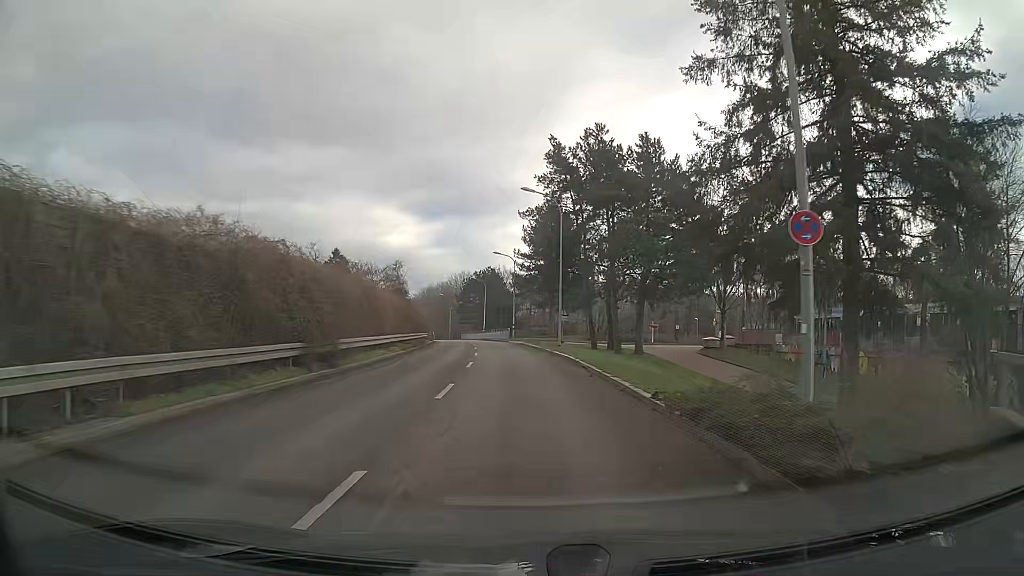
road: tertiary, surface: asphalt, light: Day
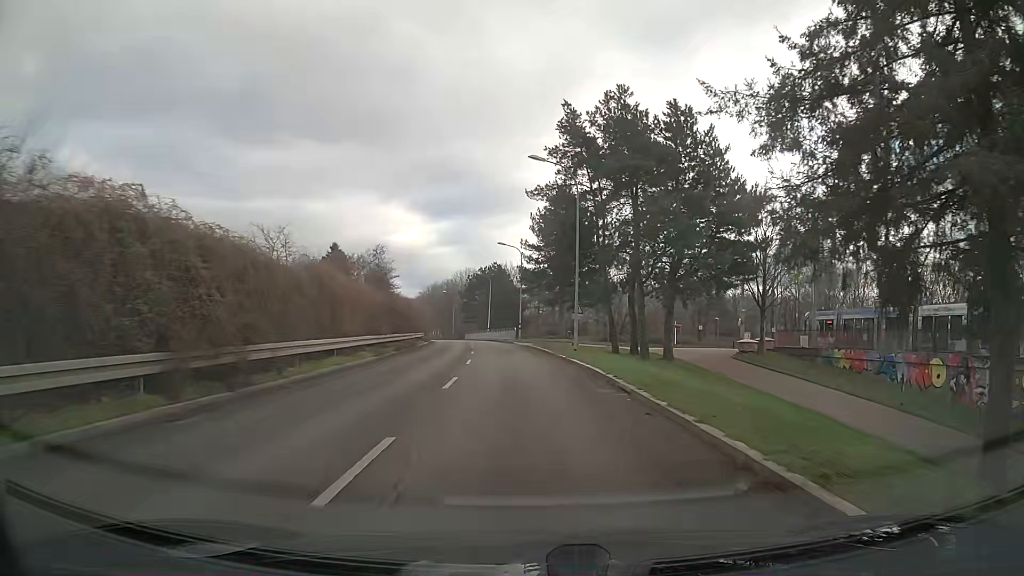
(0.0, +7.4) m; -1°
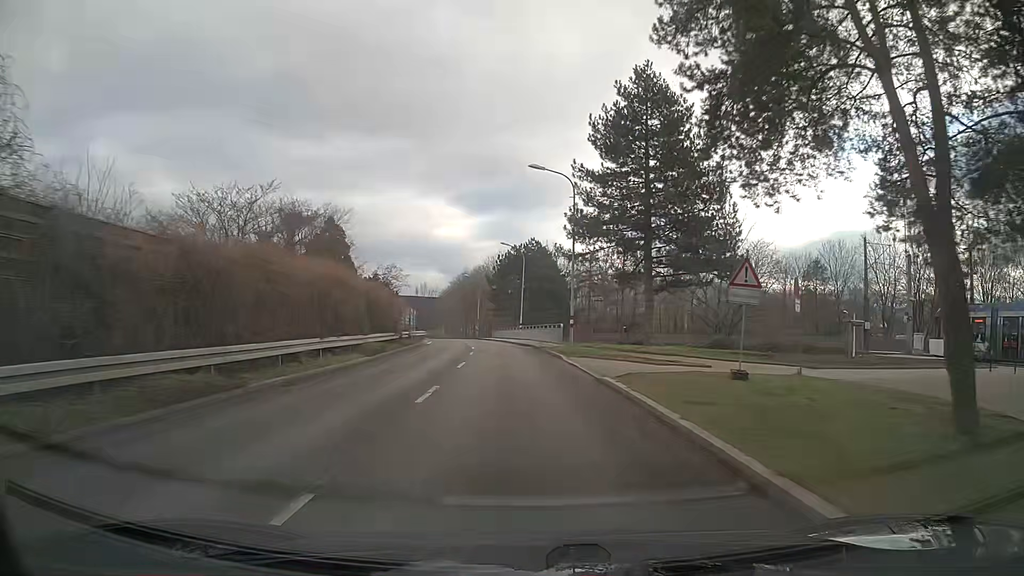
(-0.8, +29.7) m; -4°
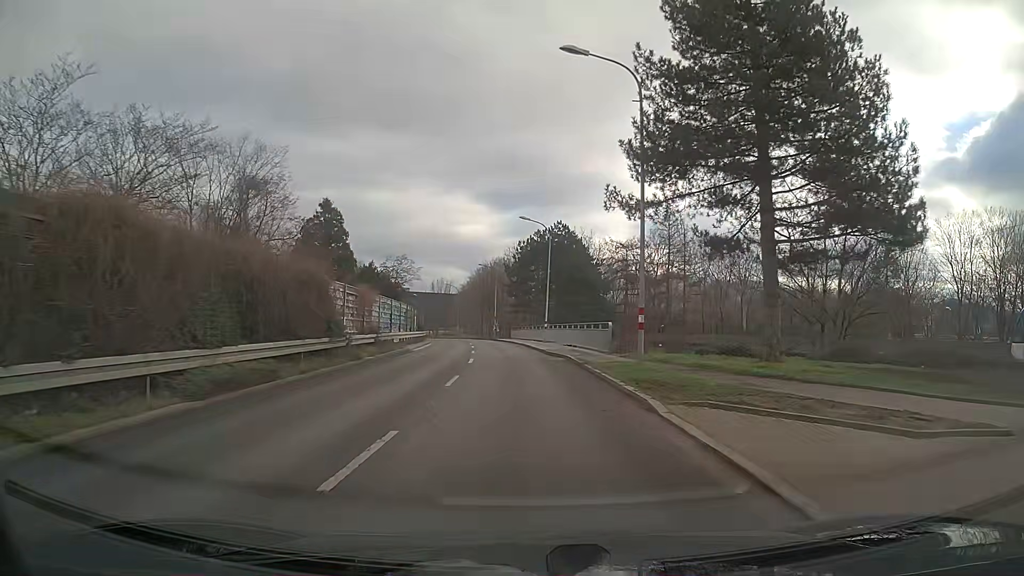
(-0.2, +14.9) m; -1°
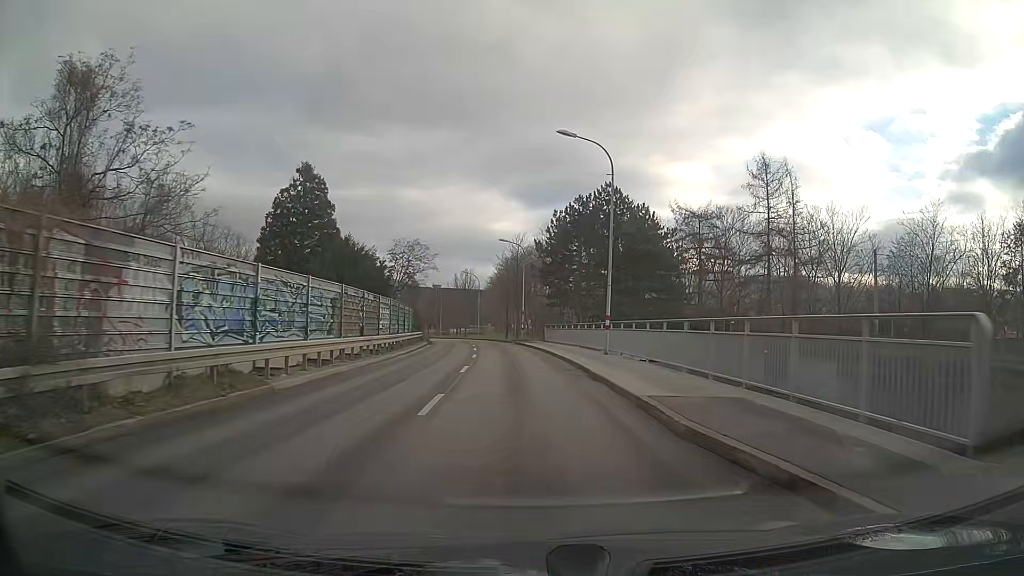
(-0.6, +22.3) m; -3°
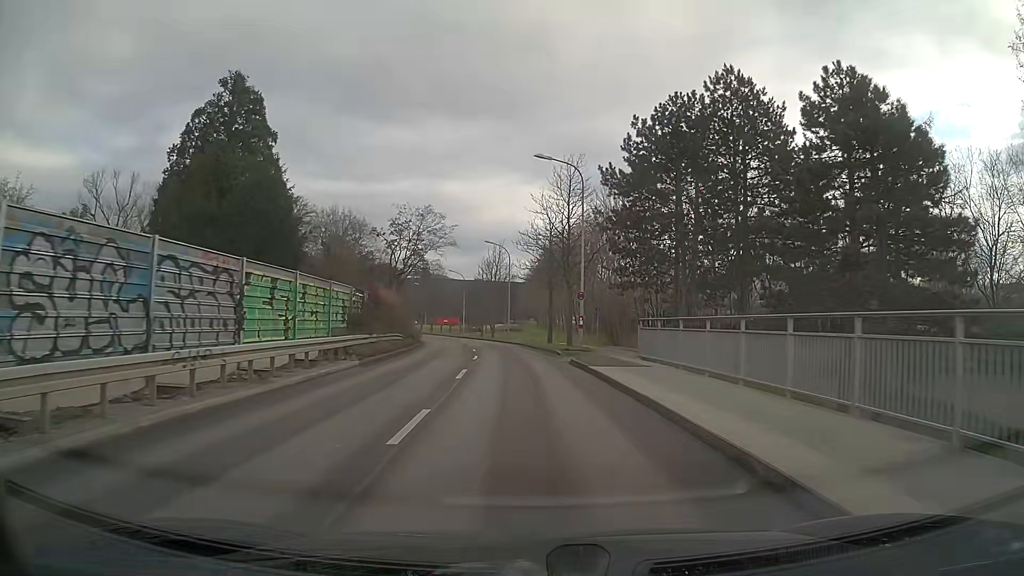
(-0.7, +29.7) m; -3°
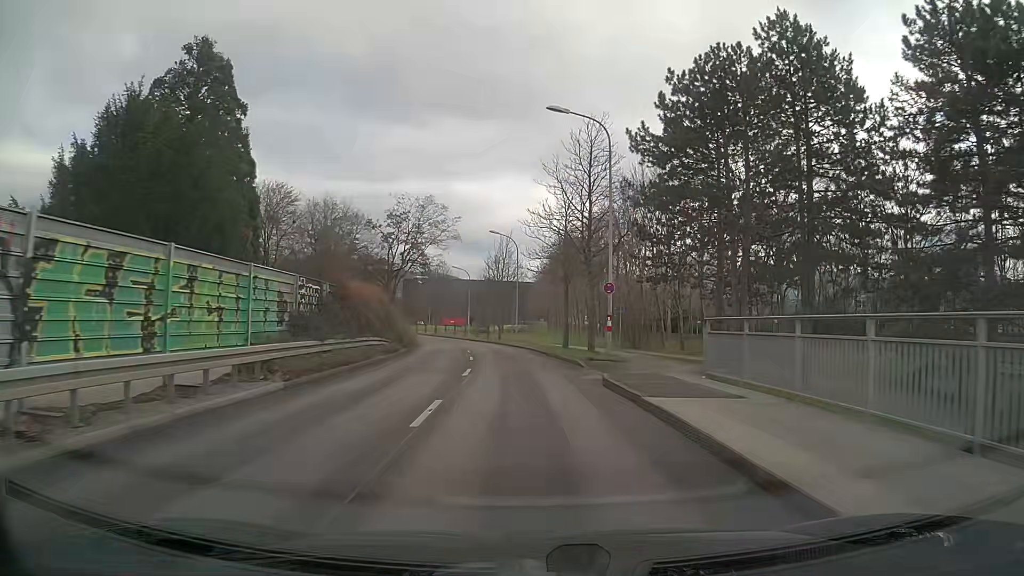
(-0.1, +7.4) m; -1°
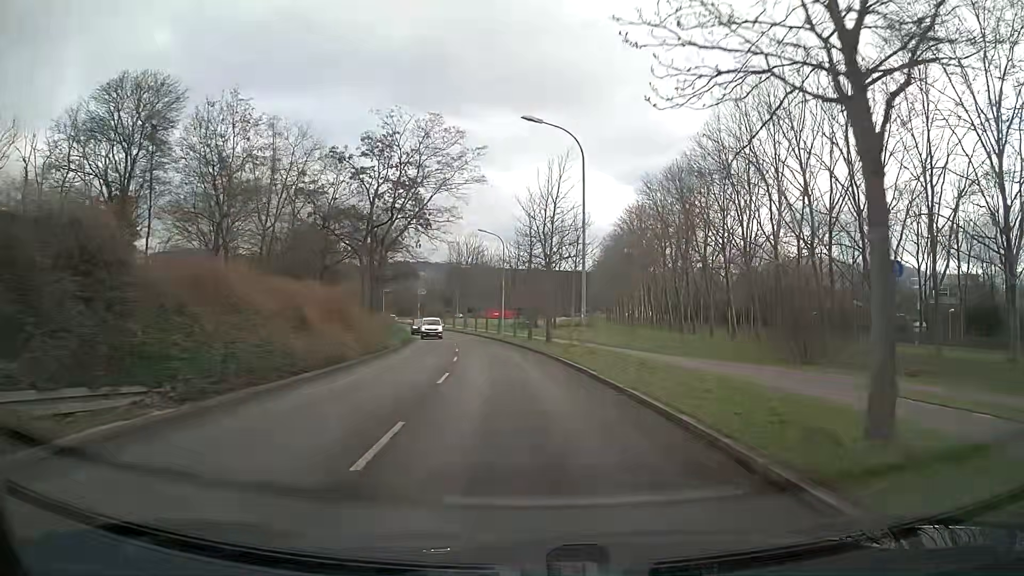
(-1.1, +29.8) m; -5°
(0, +10) (-1, +20) (-1, +30) (-2, +40) (-4, +50) (-5, +60) (-7, +70) (-9, +79) (-11, +89) (-14, +99) m
